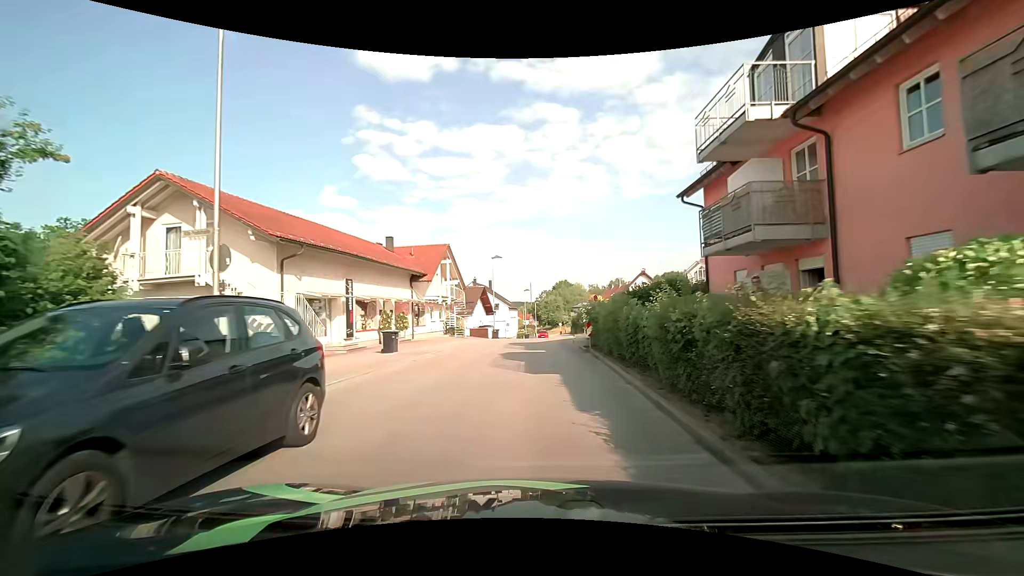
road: unclassified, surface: asphalt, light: Day
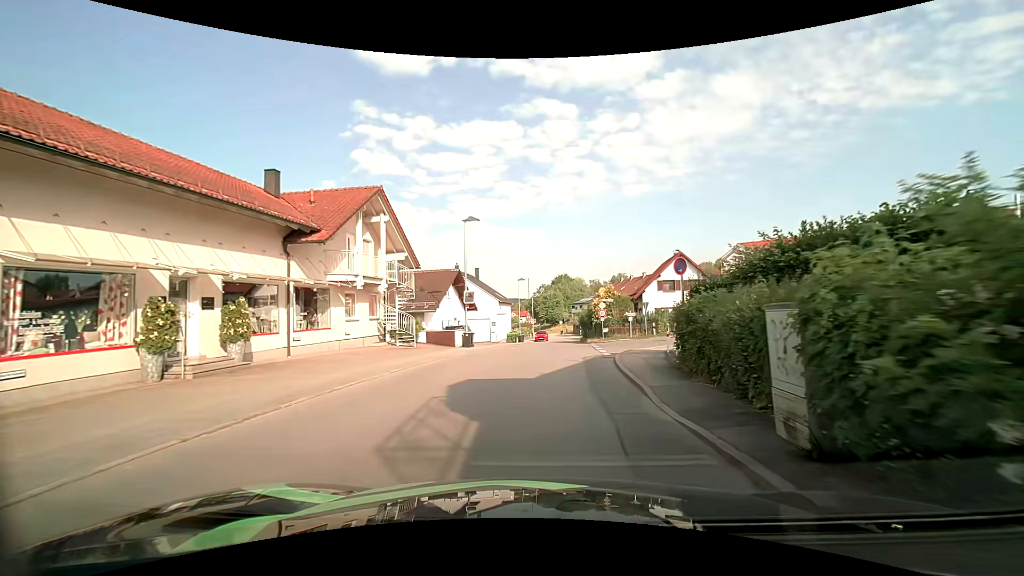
(-0.1, +17.4) m; 0°
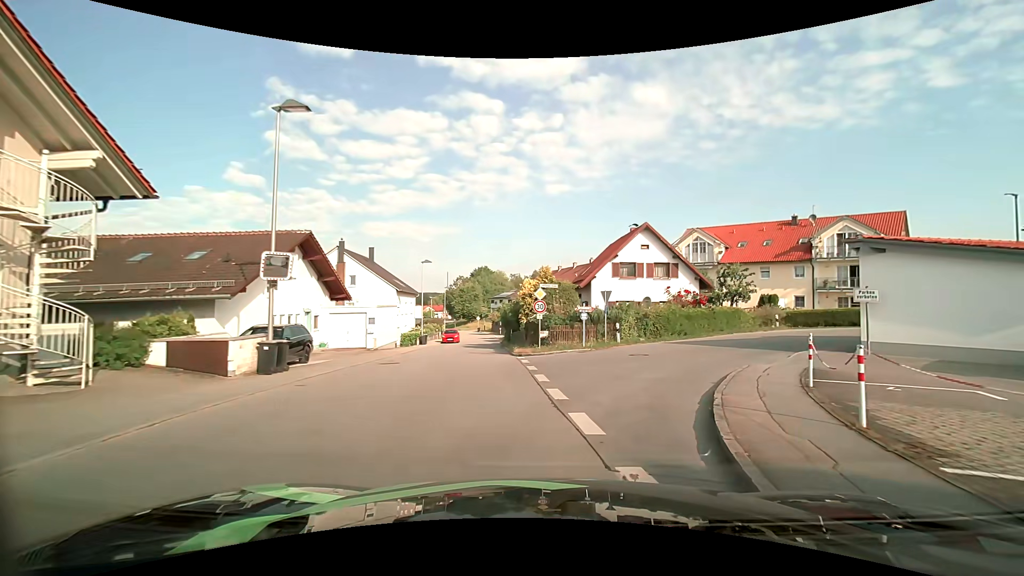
(+0.8, +15.3) m; +9°
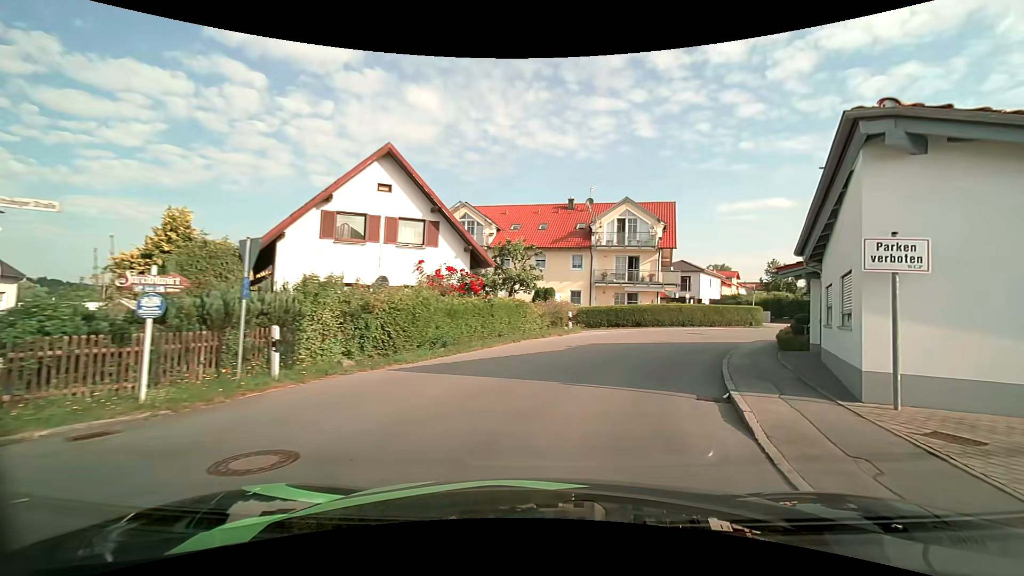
(+3.5, +15.1) m; +26°
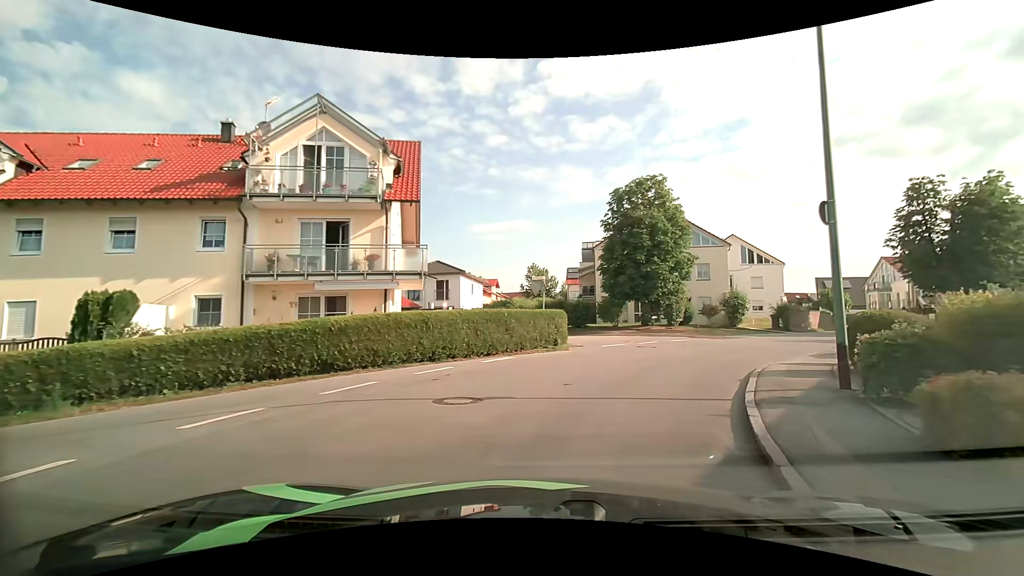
(+5.1, +19.5) m; +27°
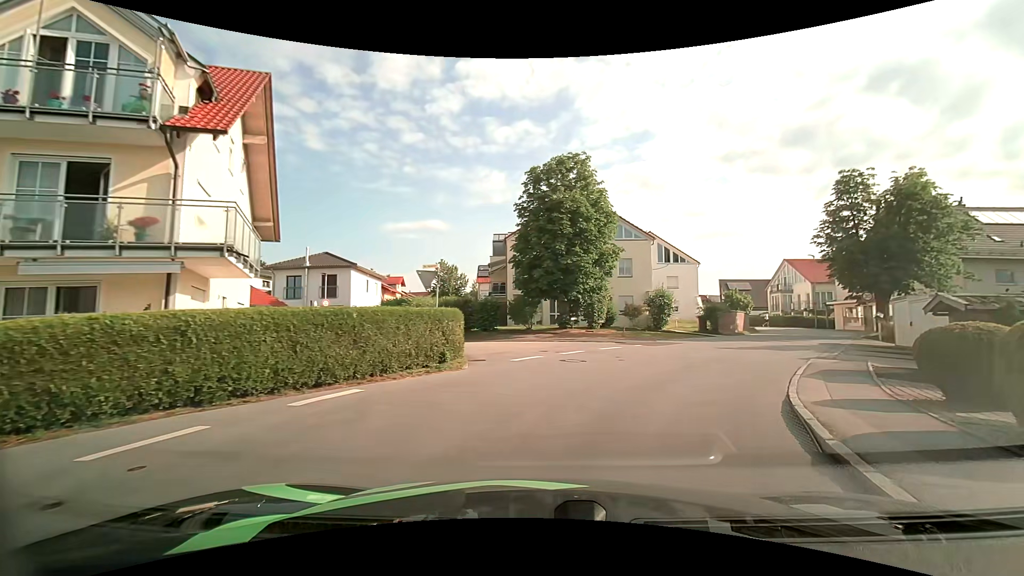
(+0.5, +6.3) m; +10°
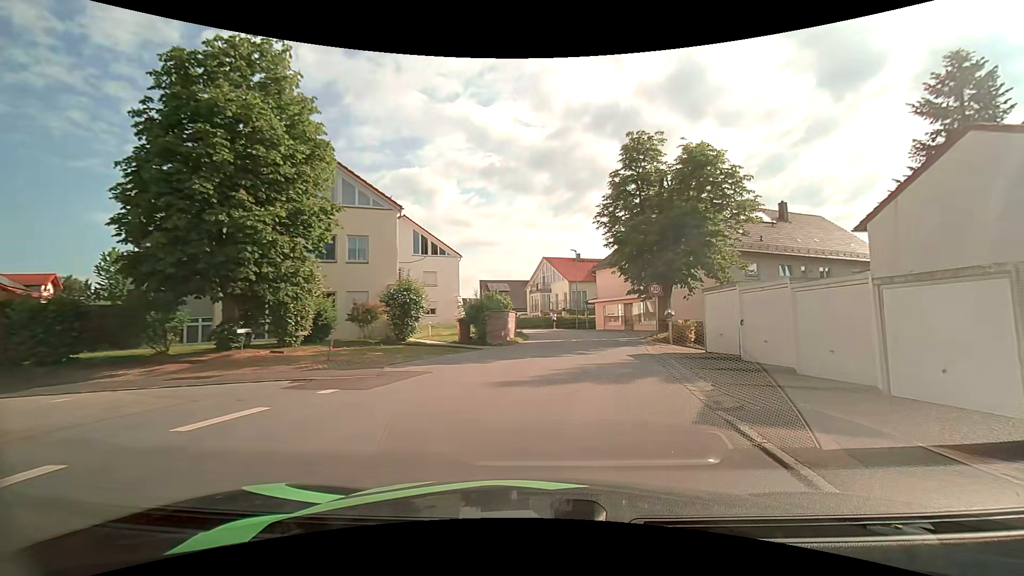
(+2.9, +12.3) m; +26°
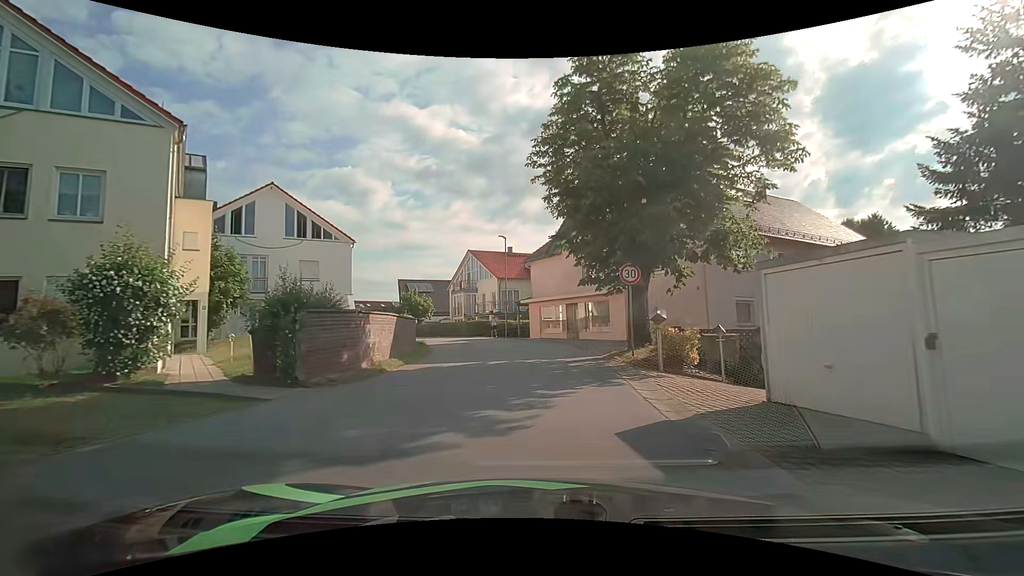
(+1.0, +11.1) m; +8°
(0, +10) (0, +20) (-2, +30) (-6, +39) (-11, +48) (-17, +56) (-22, +65) (-25, +74) (-27, +84) (-29, +94) m
